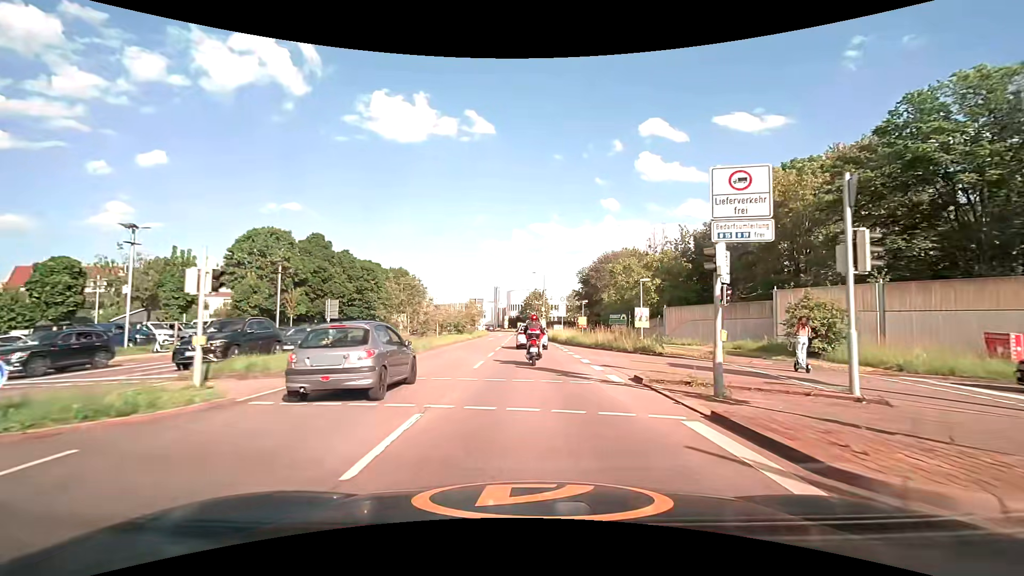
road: secondary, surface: asphalt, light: Day
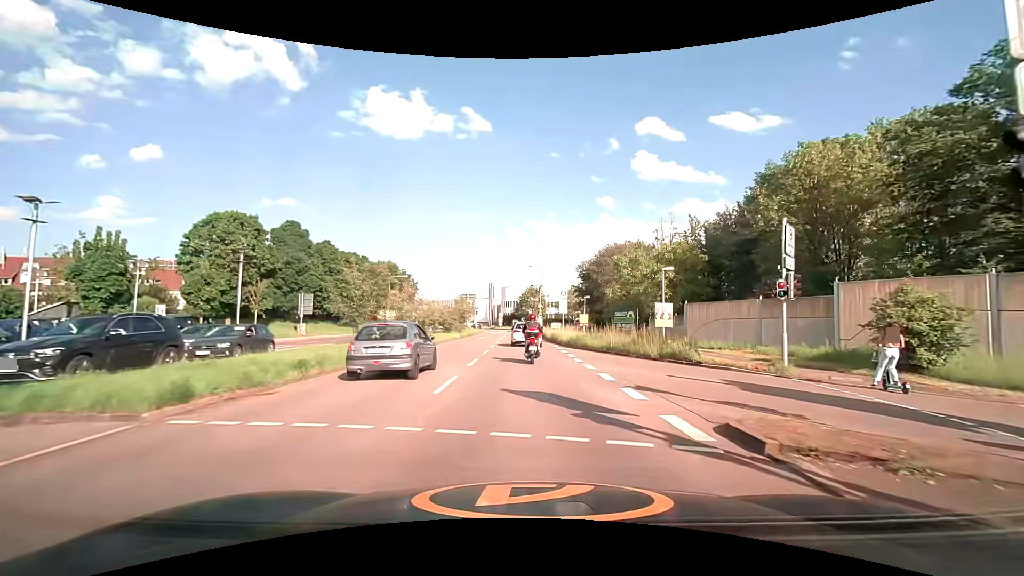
(0.0, +5.9) m; +1°
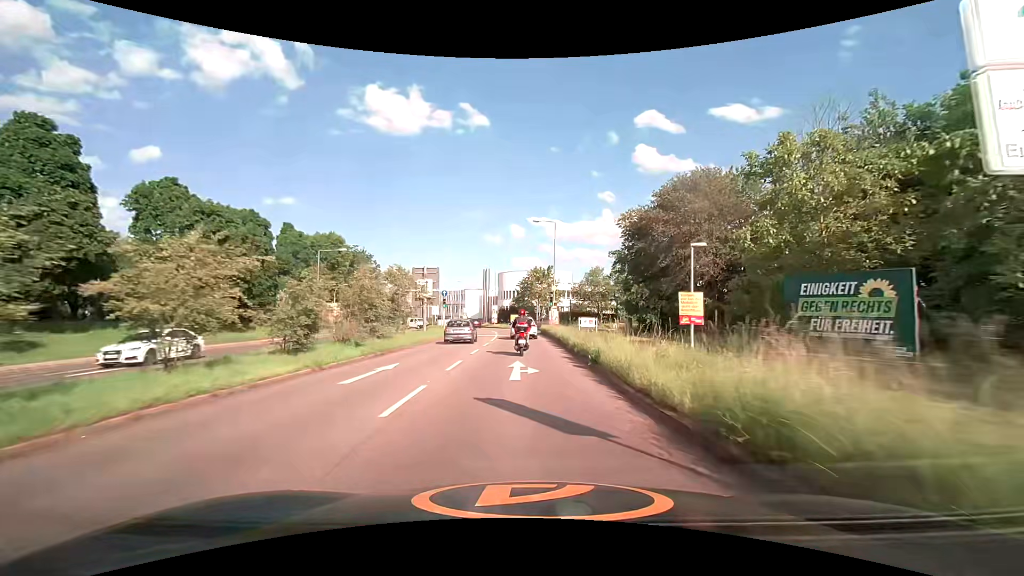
(-0.1, +33.2) m; 0°
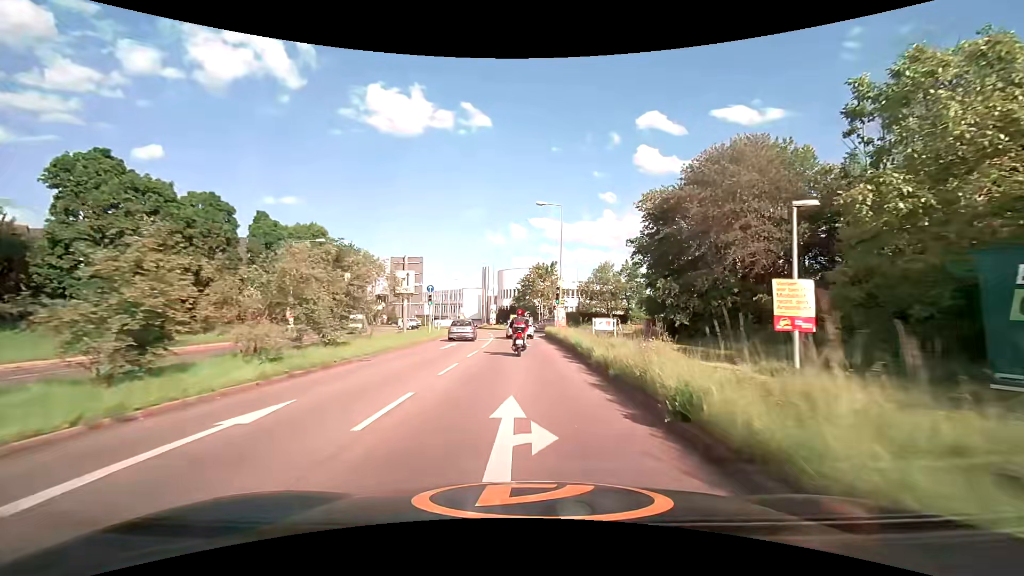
(0.0, +7.0) m; 0°
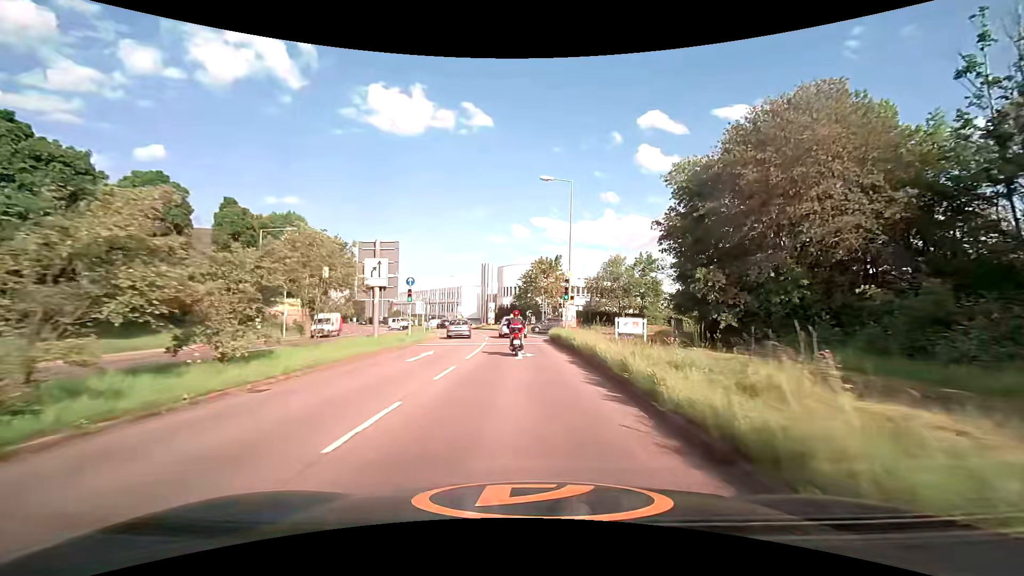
(0.0, +6.9) m; 0°
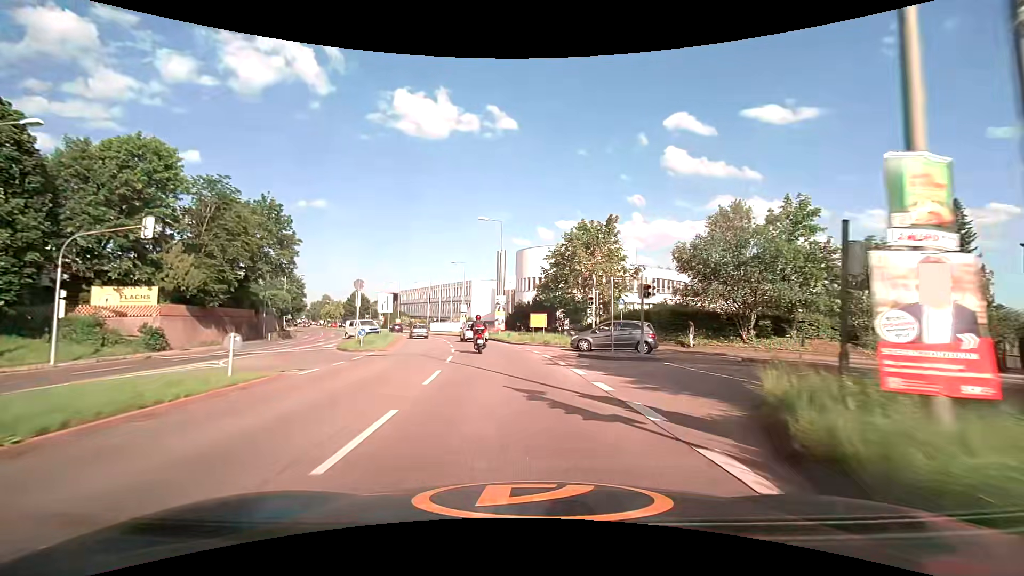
(-0.3, +27.5) m; -3°
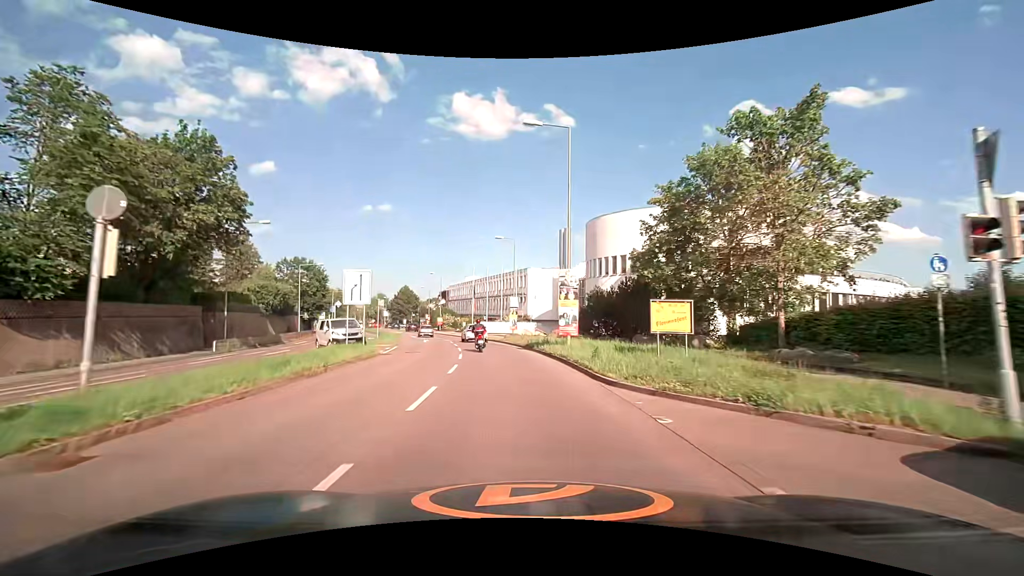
(-1.2, +20.8) m; -7°
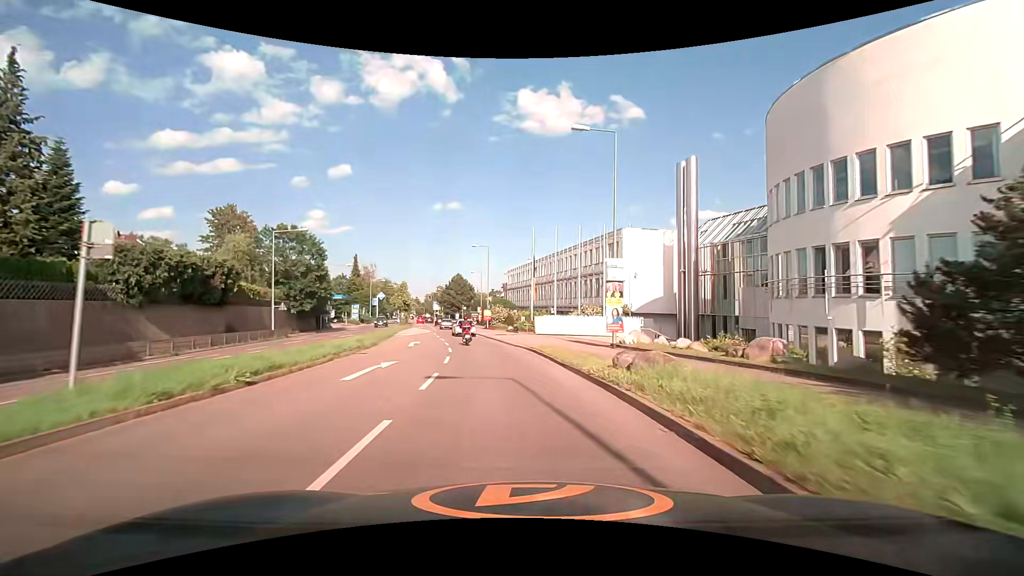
(-2.0, +28.4) m; -8°
(0, +10) (-1, +20) (-3, +30) (-5, +40) (-7, +49) (-9, +59) (-11, +69) (-13, +79) (-15, +88) (-18, +98) m
